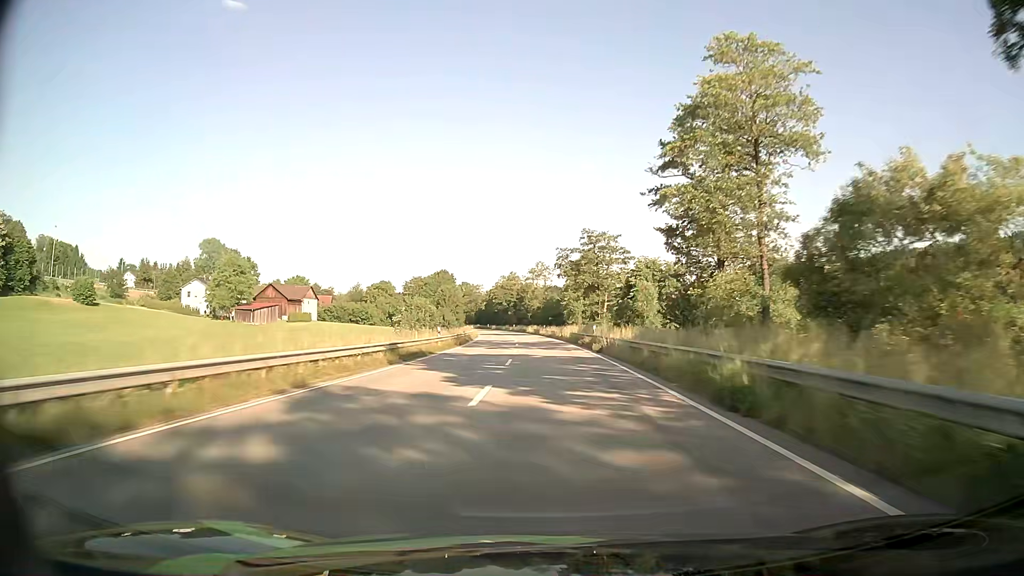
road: primary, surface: asphalt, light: Day
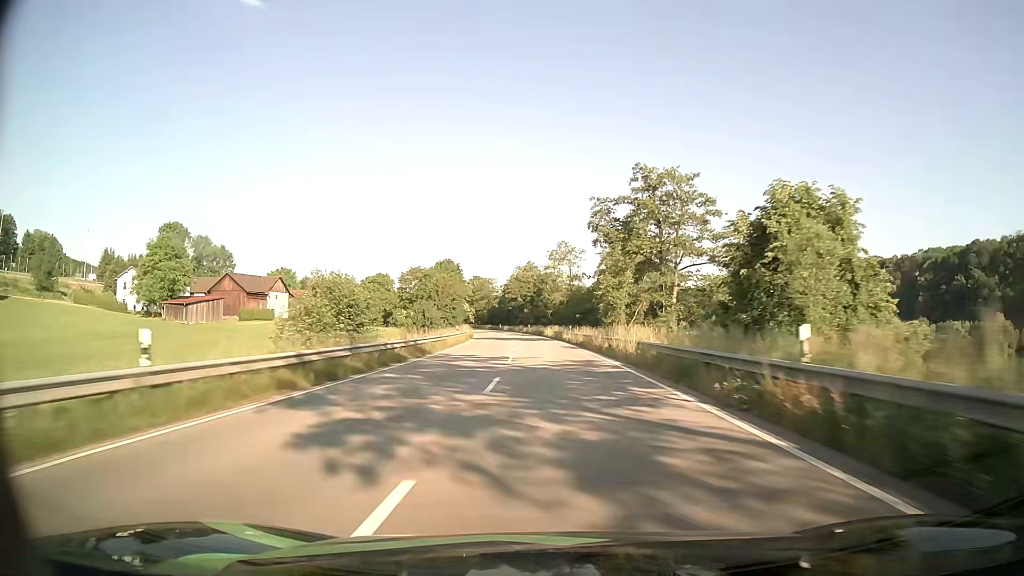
(-0.5, +33.5) m; -2°
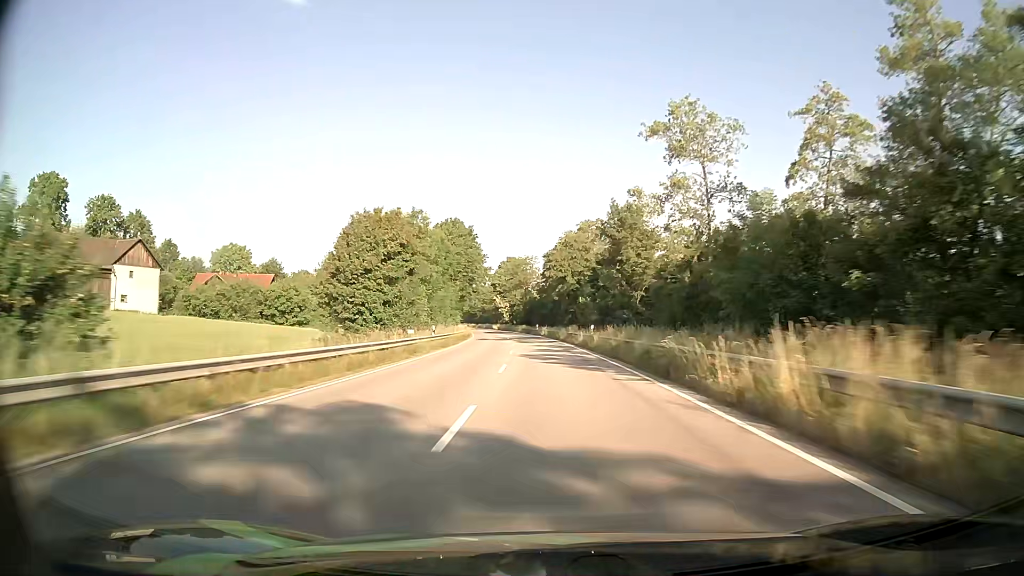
(-2.5, +66.2) m; -5°
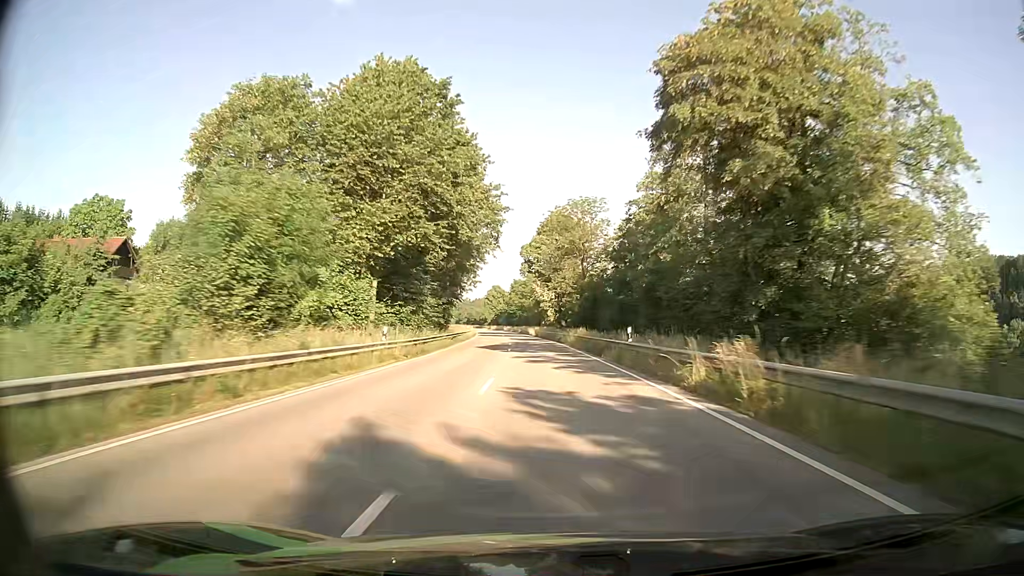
(-2.6, +65.5) m; -5°
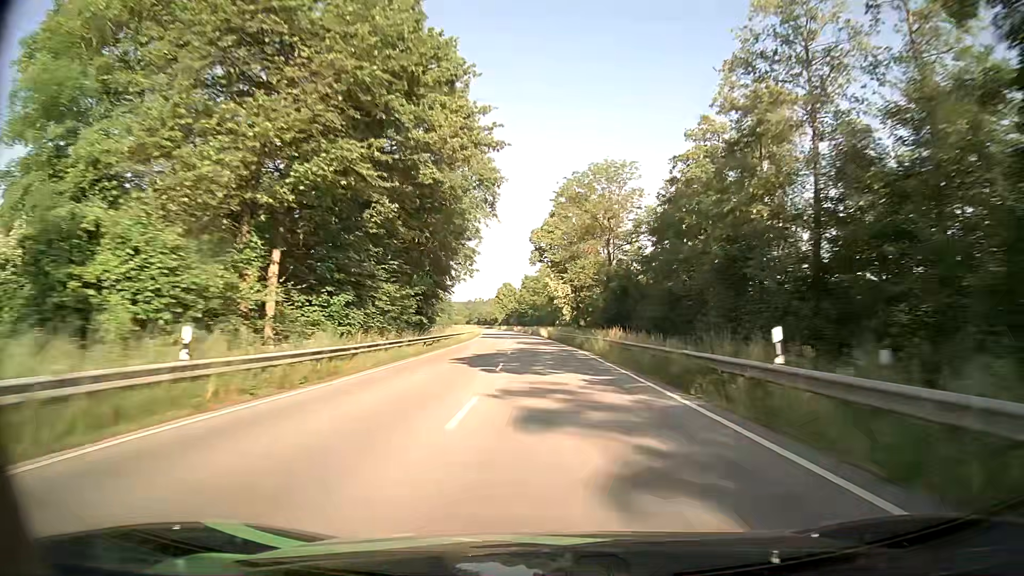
(-0.1, +16.4) m; -1°
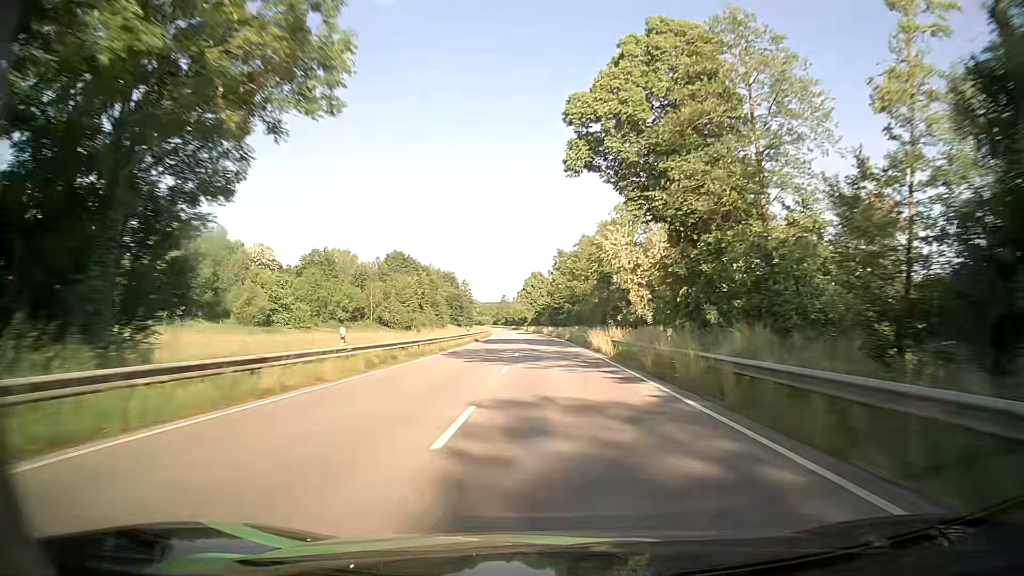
(-1.5, +49.3) m; -3°
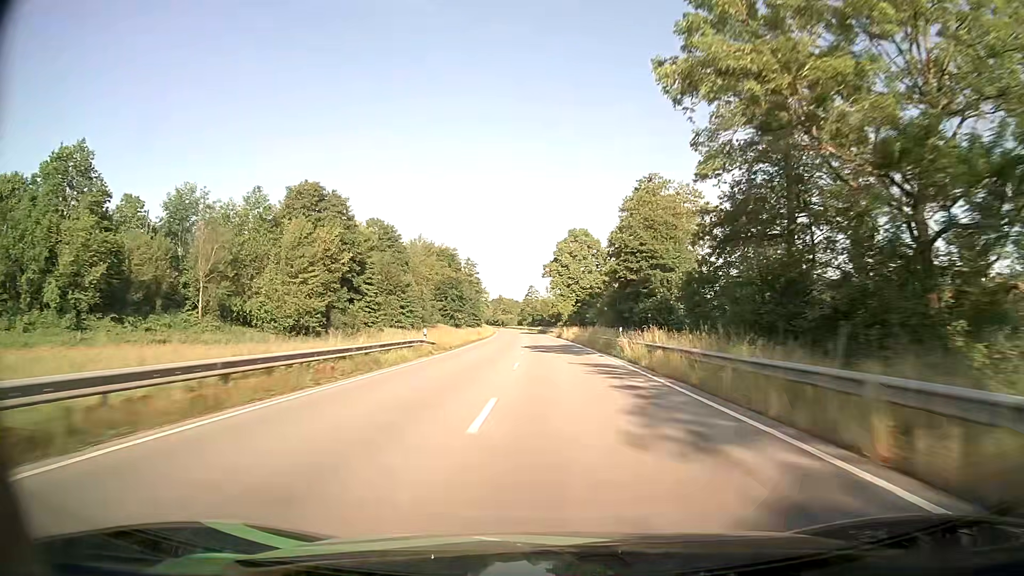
(-3.0, +82.4) m; -4°
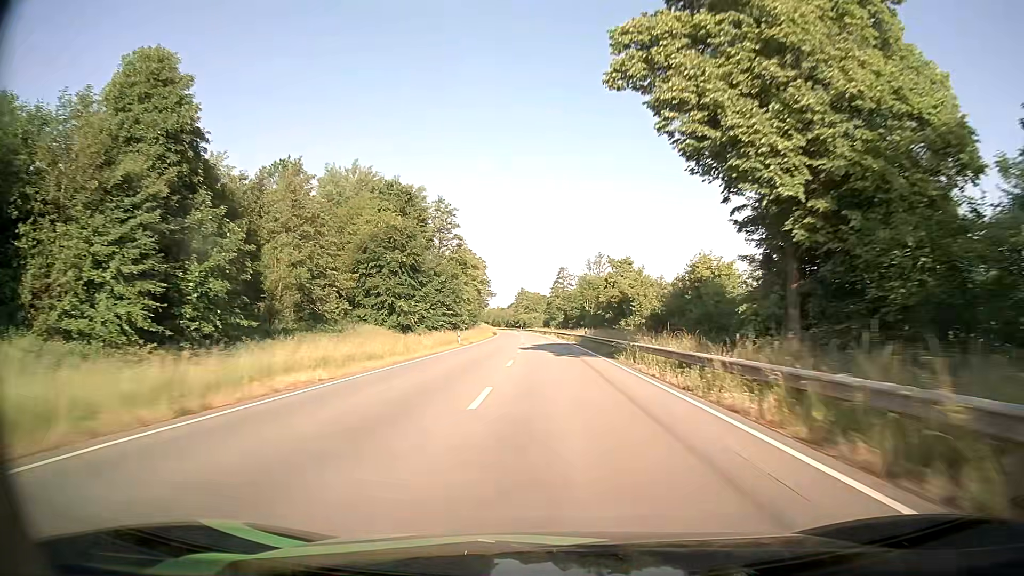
(-1.8, +82.5) m; -3°
(0, +10) (0, +20) (0, +30) (0, +40) (-1, +50) (-1, +60) (-1, +70) (-2, +80) (-2, +90) (-2, +100) m
